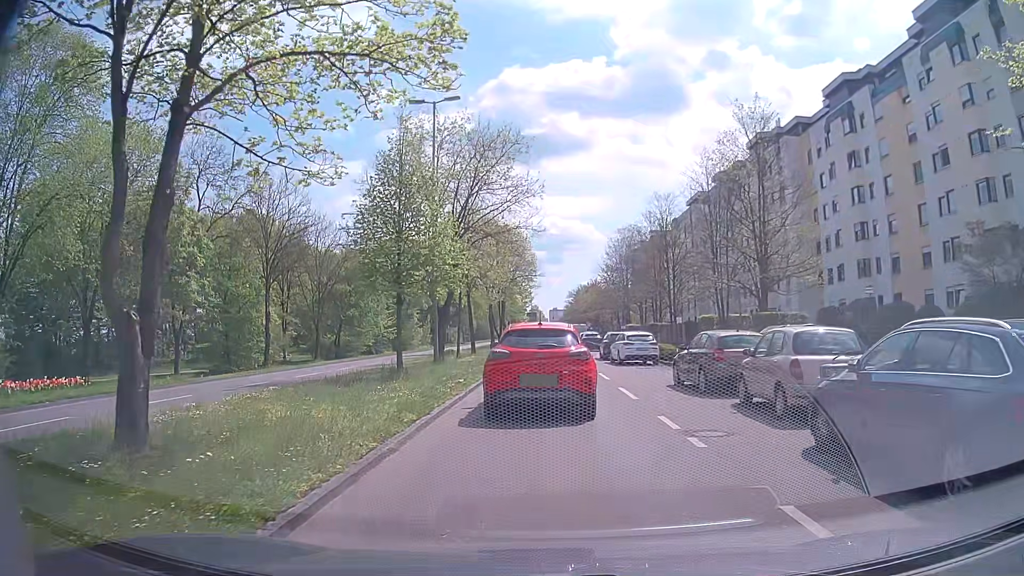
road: tertiary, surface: asphalt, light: Day
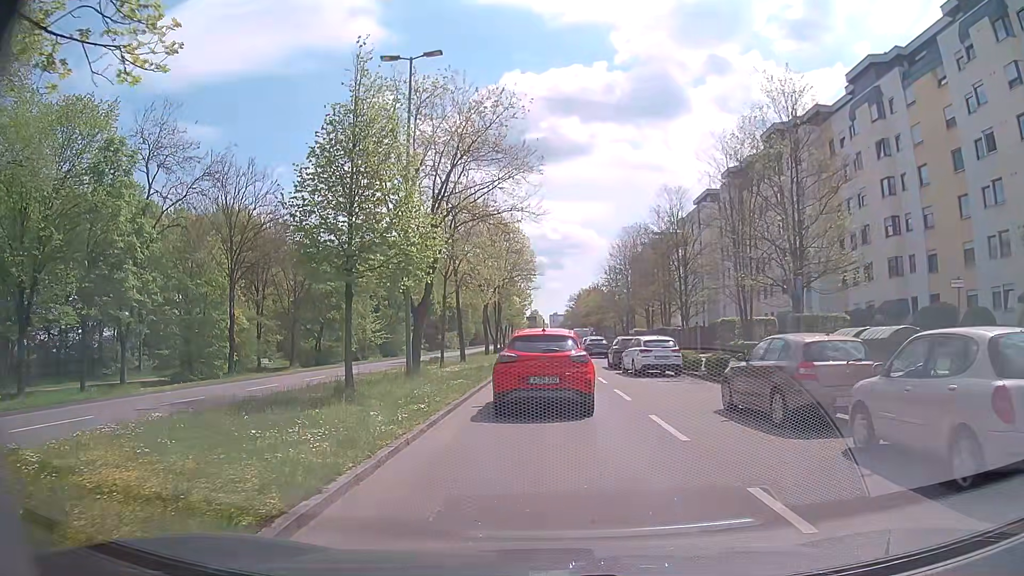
(0.0, +5.2) m; 0°
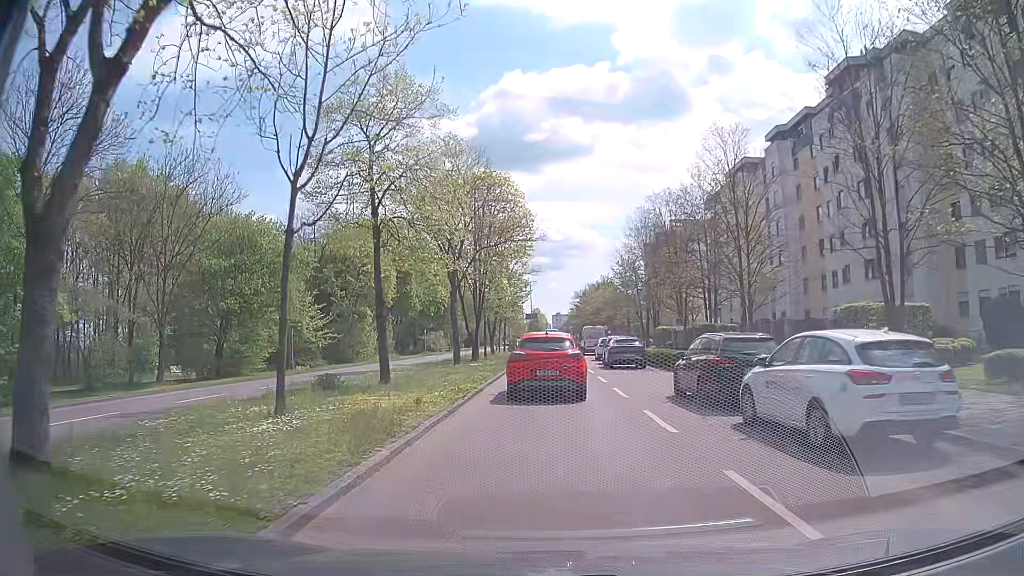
(-0.1, +17.7) m; 0°
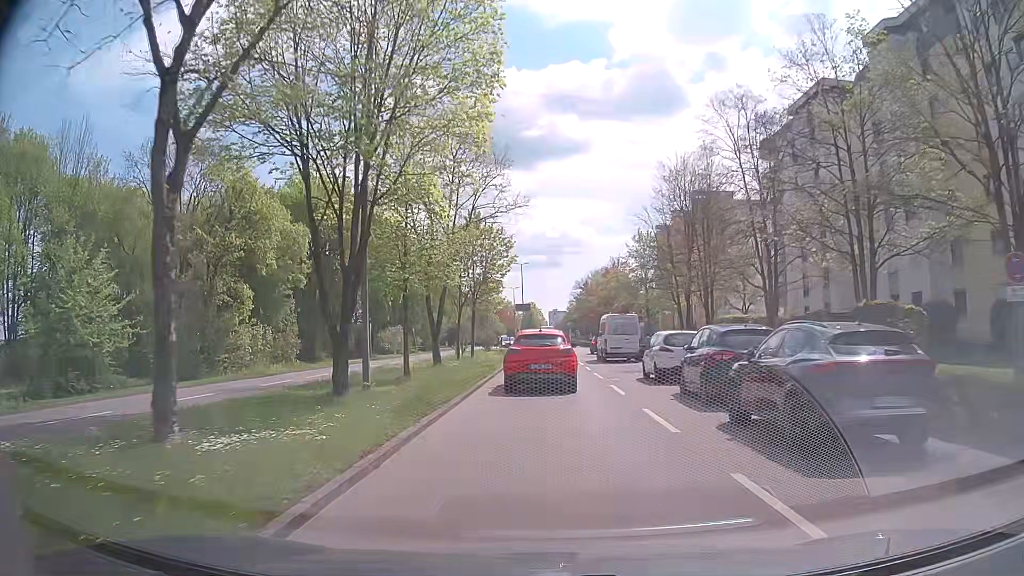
(-0.1, +24.9) m; 0°
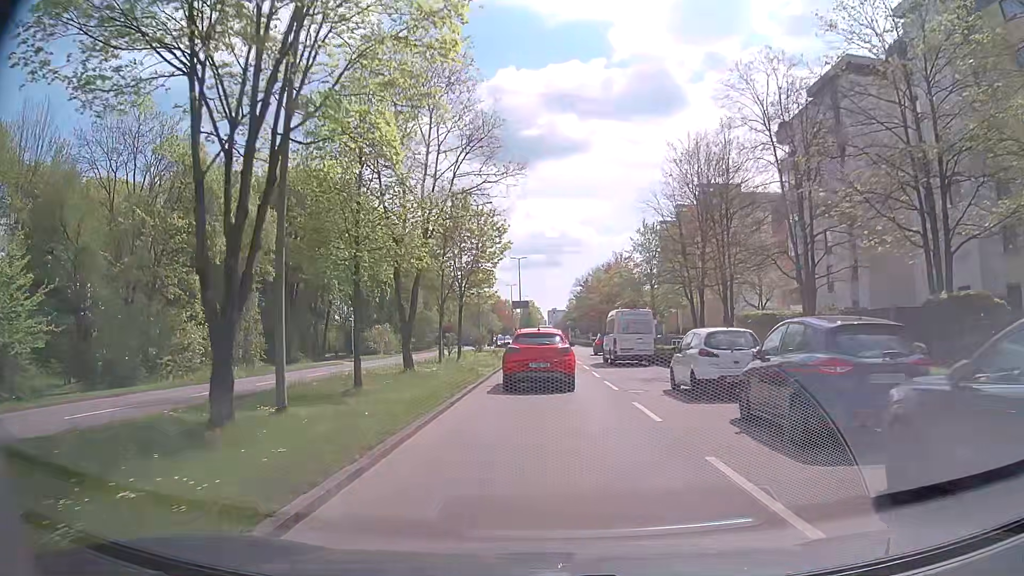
(0.0, +5.3) m; 0°
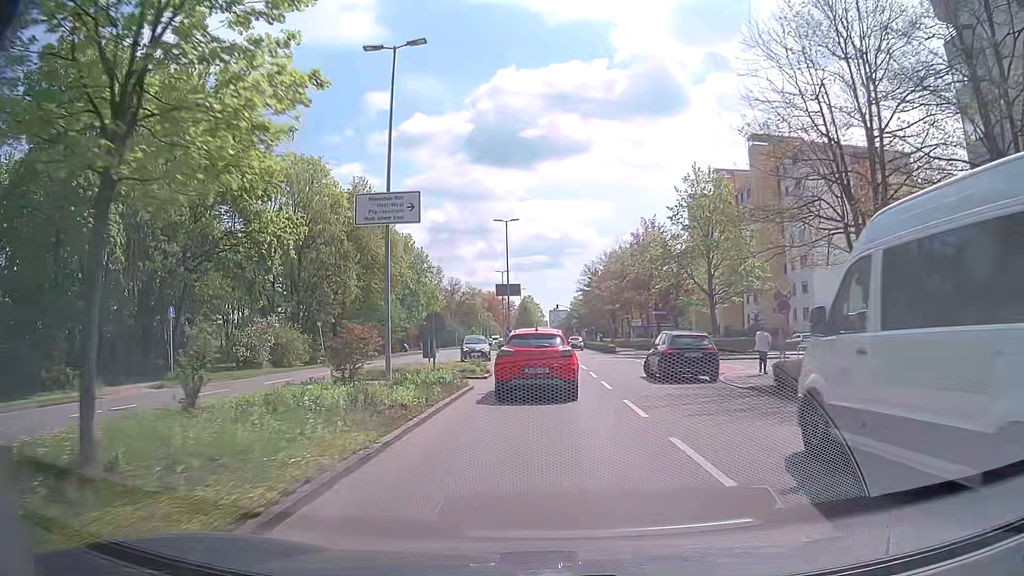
(-0.1, +28.0) m; -1°
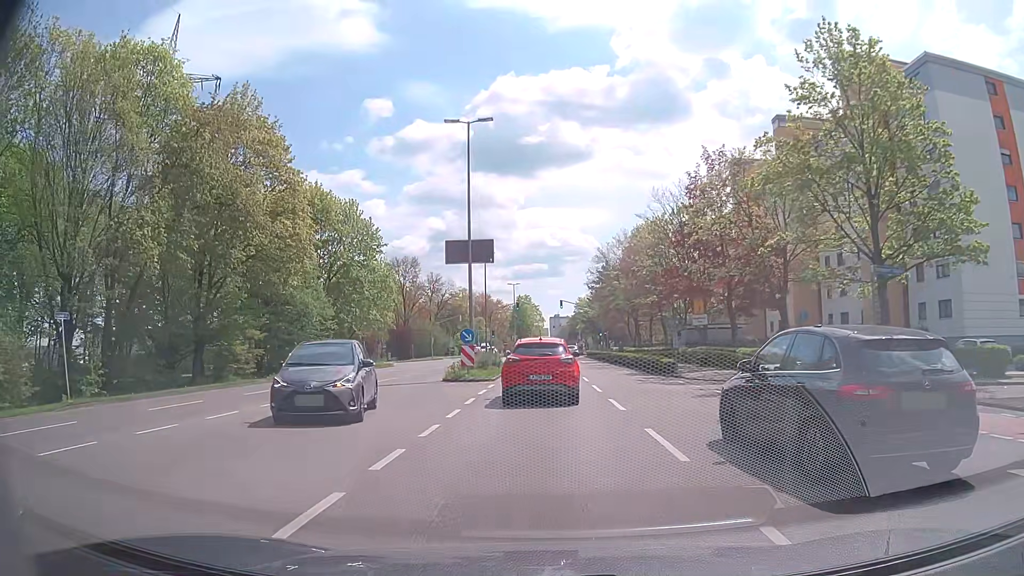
(0.0, +27.2) m; 0°
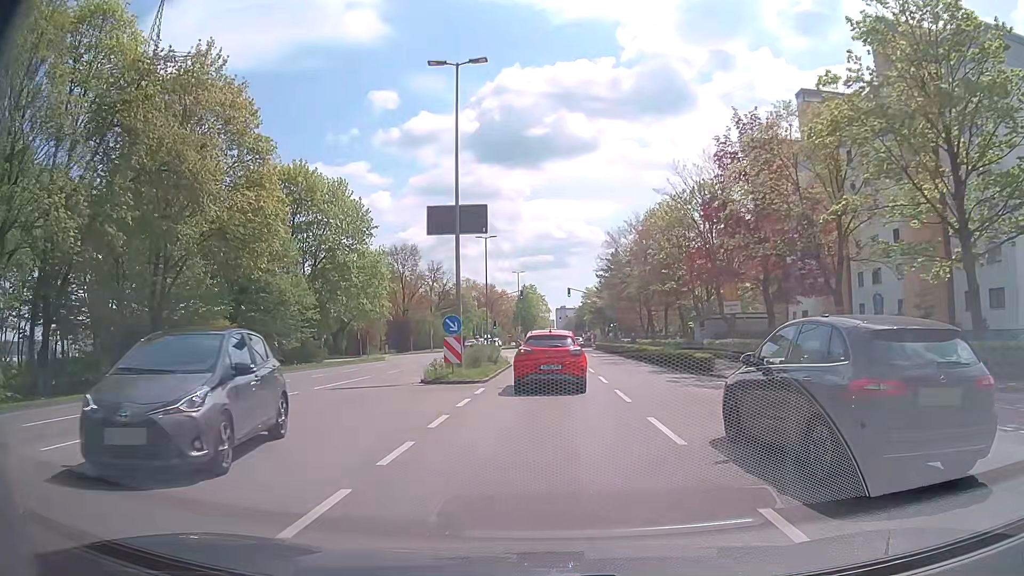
(0.0, +5.7) m; -1°
(0, +10) (+1, +20) (+2, +30) (+3, +40) (+3, +50) (+4, +60) (+4, +70) (+4, +80) (+4, +90) (+4, +100) m
